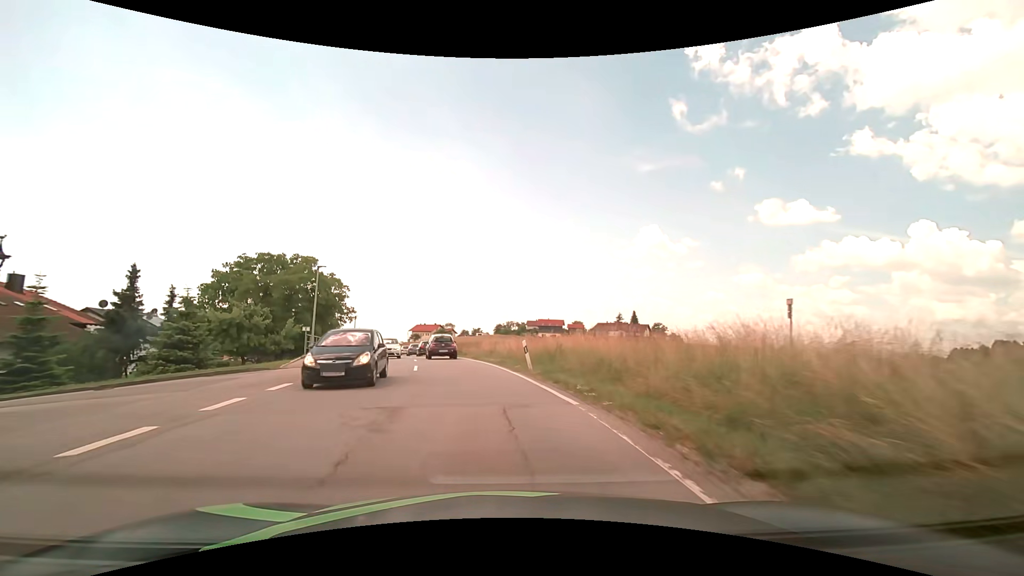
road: secondary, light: Day
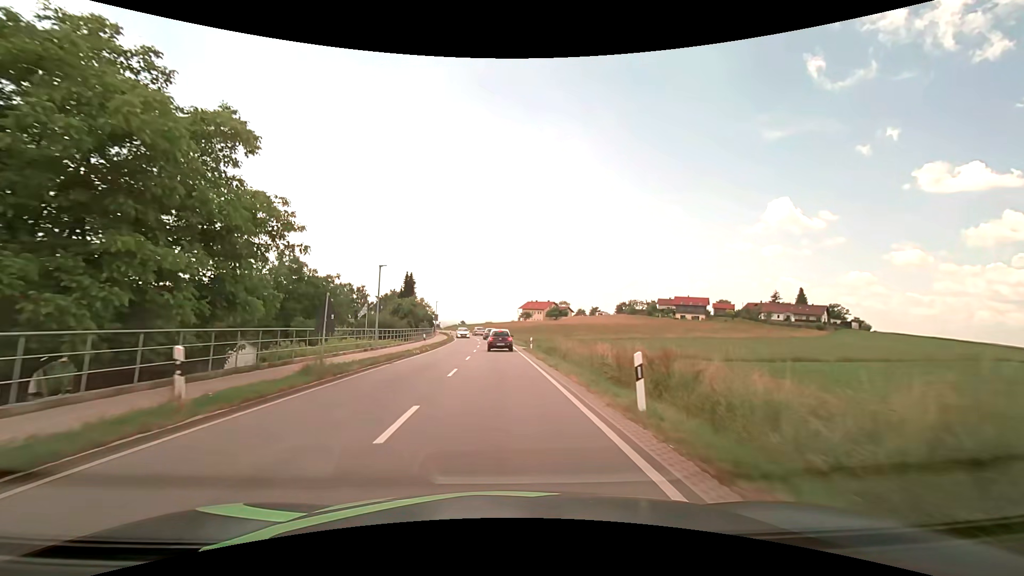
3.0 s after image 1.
(-5.6, +38.8) m; -13°
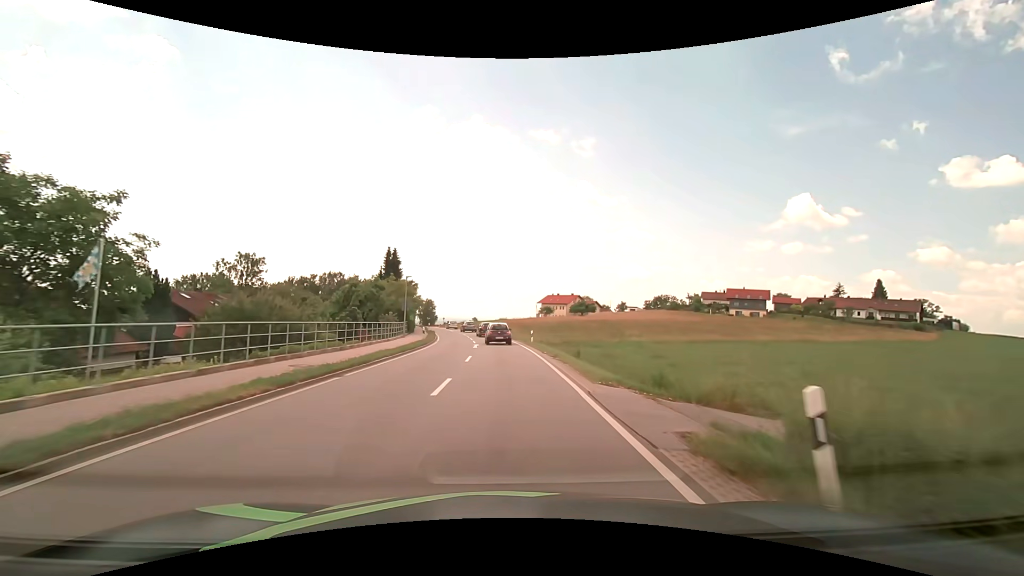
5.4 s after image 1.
(-0.5, +32.2) m; -2°
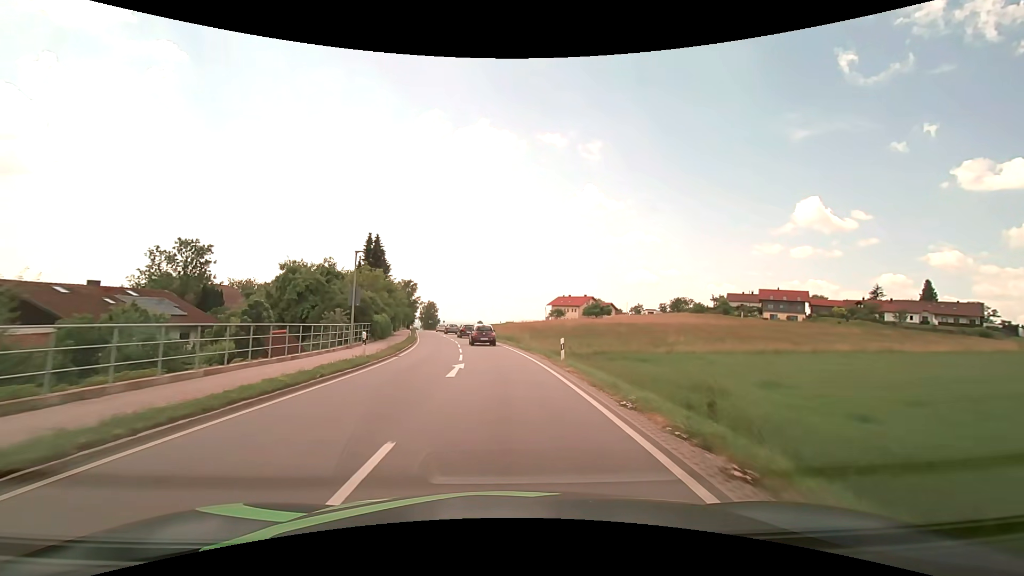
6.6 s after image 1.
(0.0, +15.9) m; 0°
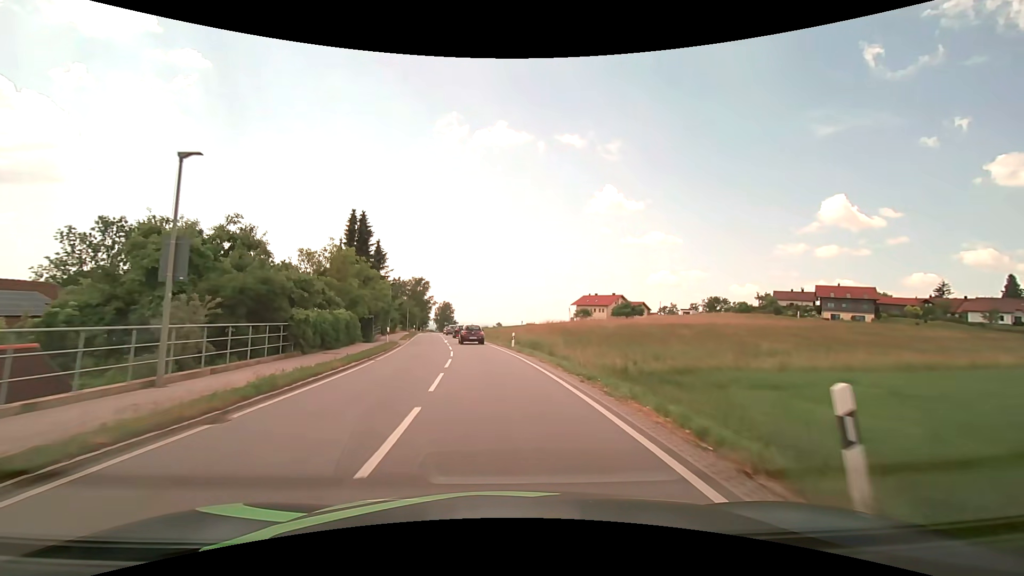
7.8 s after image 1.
(-0.3, +15.7) m; -2°
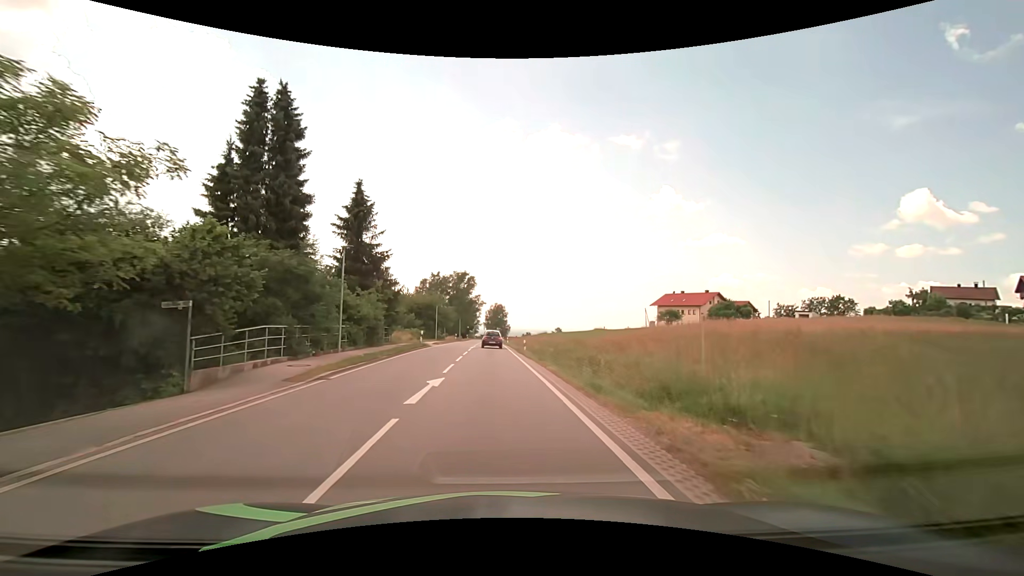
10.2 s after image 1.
(-1.8, +31.1) m; -6°
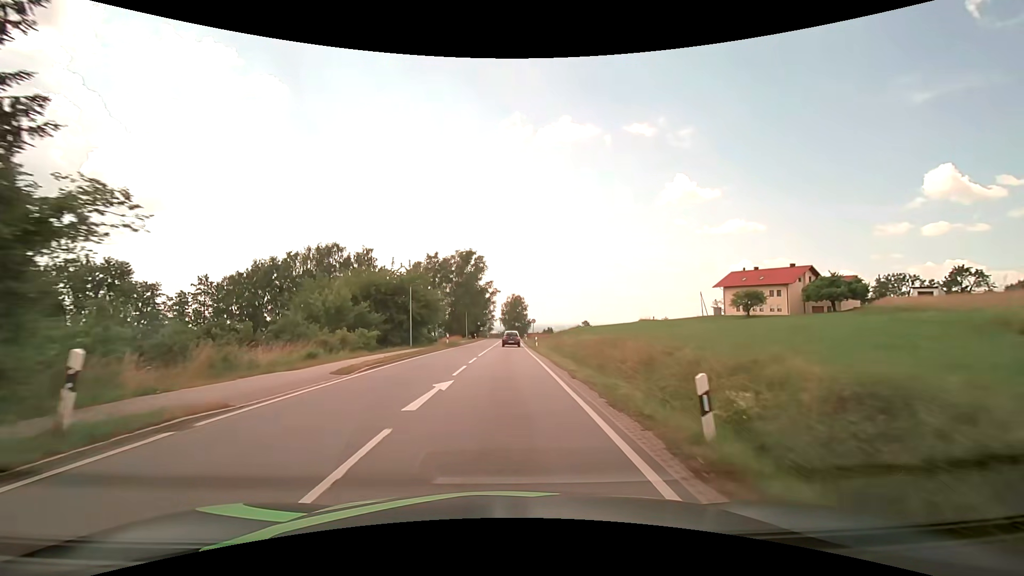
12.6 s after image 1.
(-0.7, +31.0) m; -2°
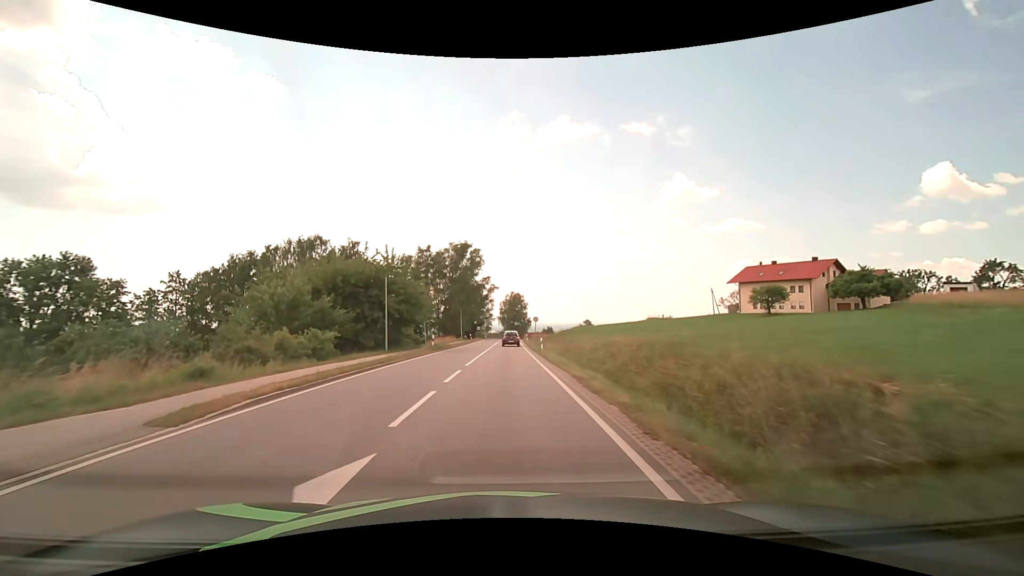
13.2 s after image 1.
(0.0, +7.8) m; 0°
(0, +10) (0, +20) (0, +30) (0, +40) (0, +50) (0, +60) (0, +70) (+1, +80) (+1, +90) (+1, +100) m
